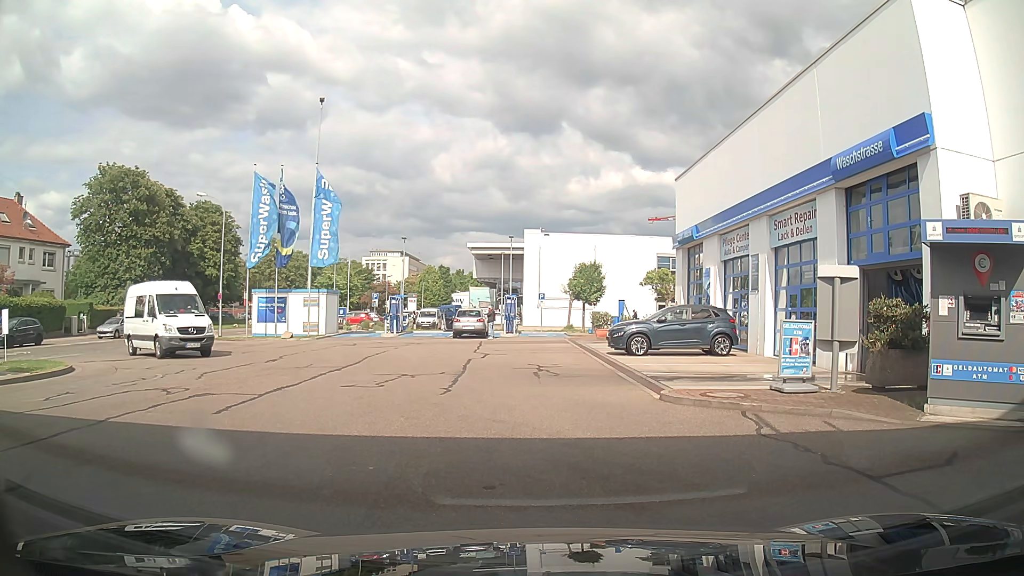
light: Day
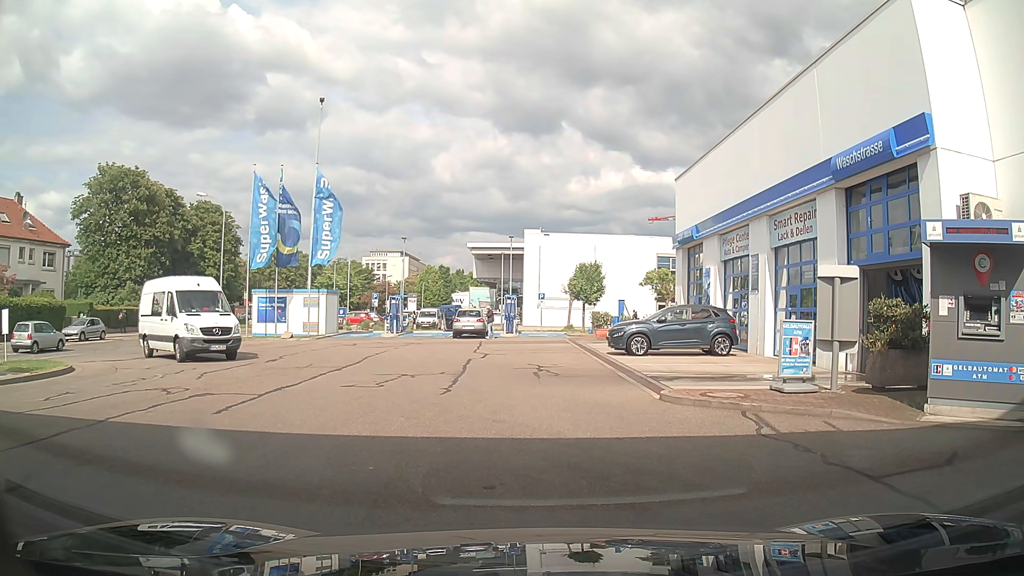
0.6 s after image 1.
(0.0, 0.0) m; 0°
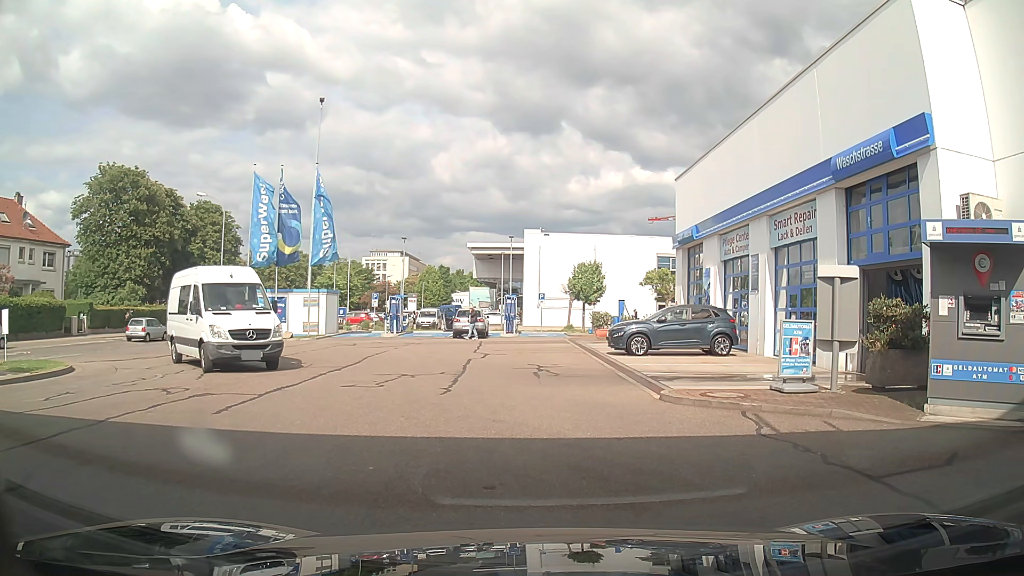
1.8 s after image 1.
(0.0, 0.0) m; 0°
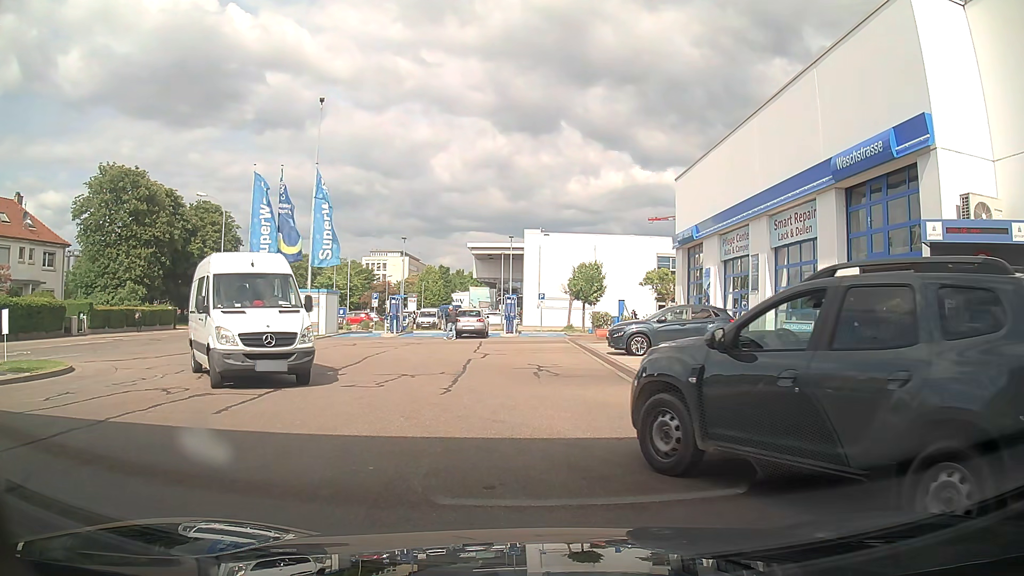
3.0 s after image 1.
(0.0, 0.0) m; 0°
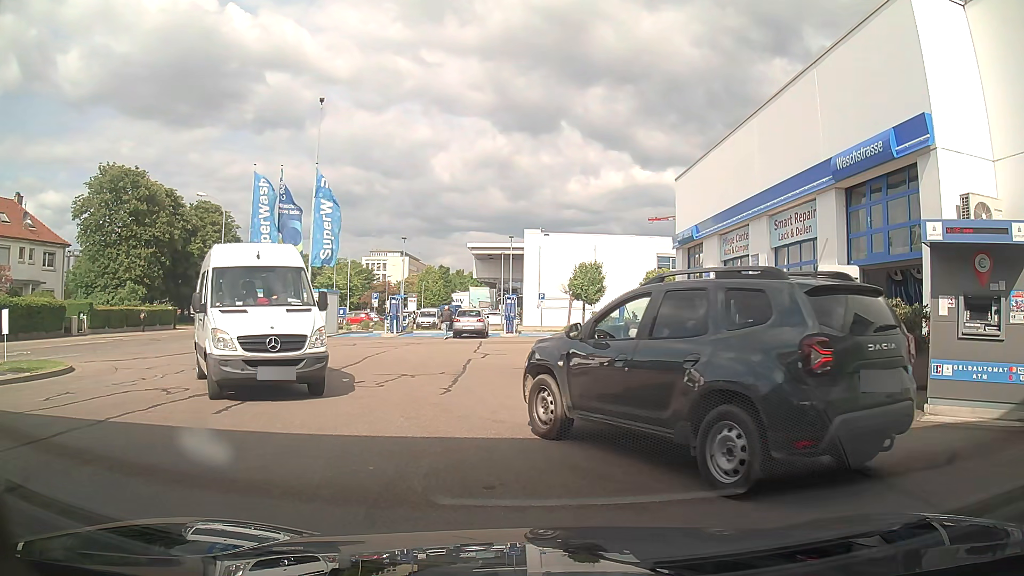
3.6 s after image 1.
(0.0, 0.0) m; 0°
